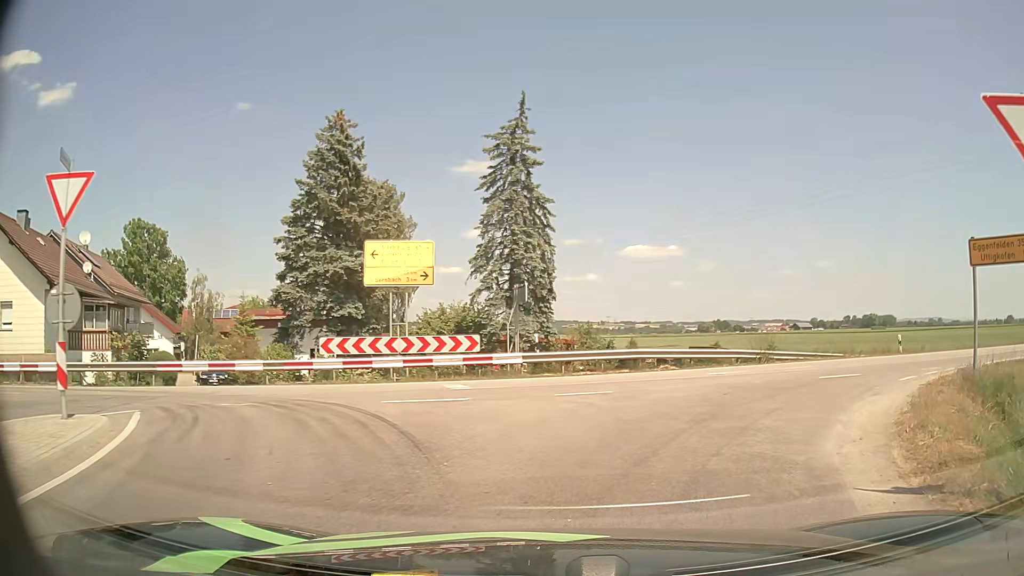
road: secondary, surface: asphalt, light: Day
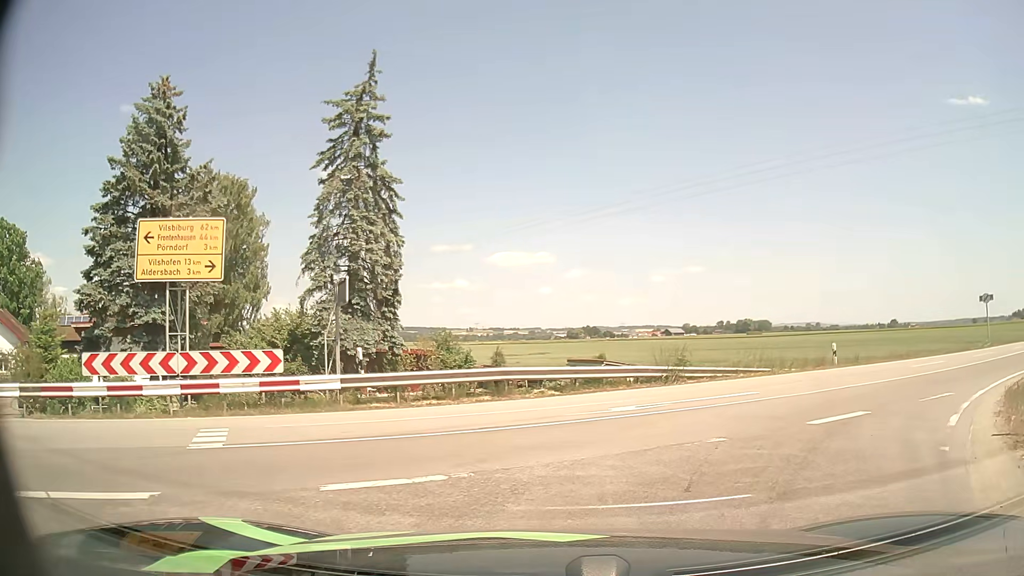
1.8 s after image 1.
(+0.5, +5.9) m; +11°
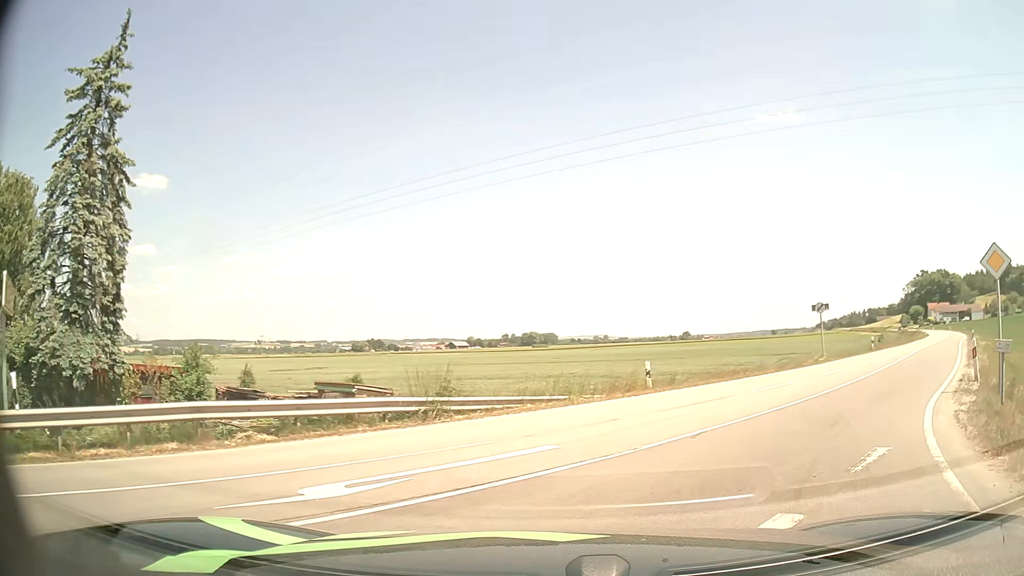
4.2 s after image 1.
(+0.9, +5.3) m; +18°
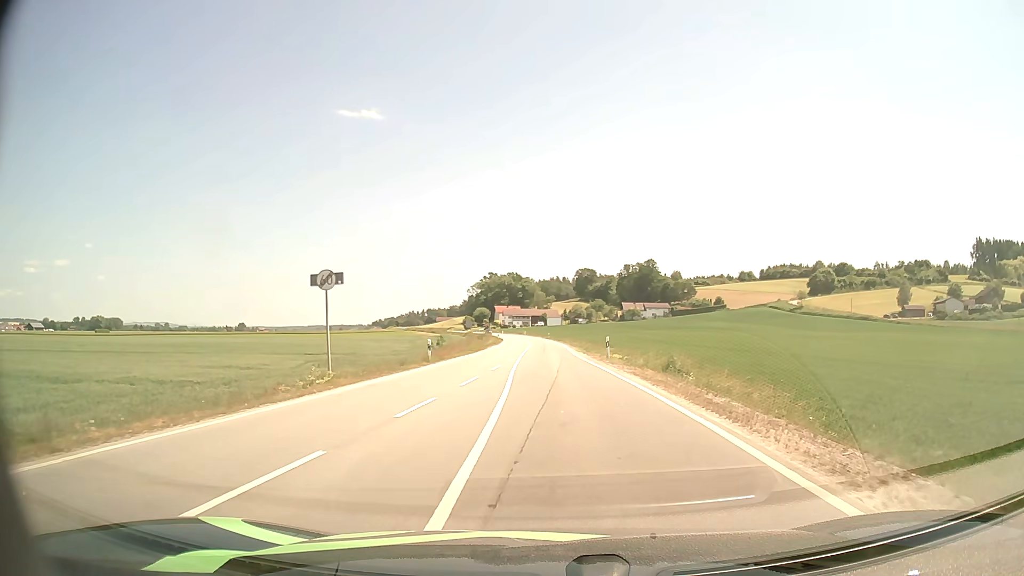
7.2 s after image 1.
(+7.8, +17.5) m; +37°
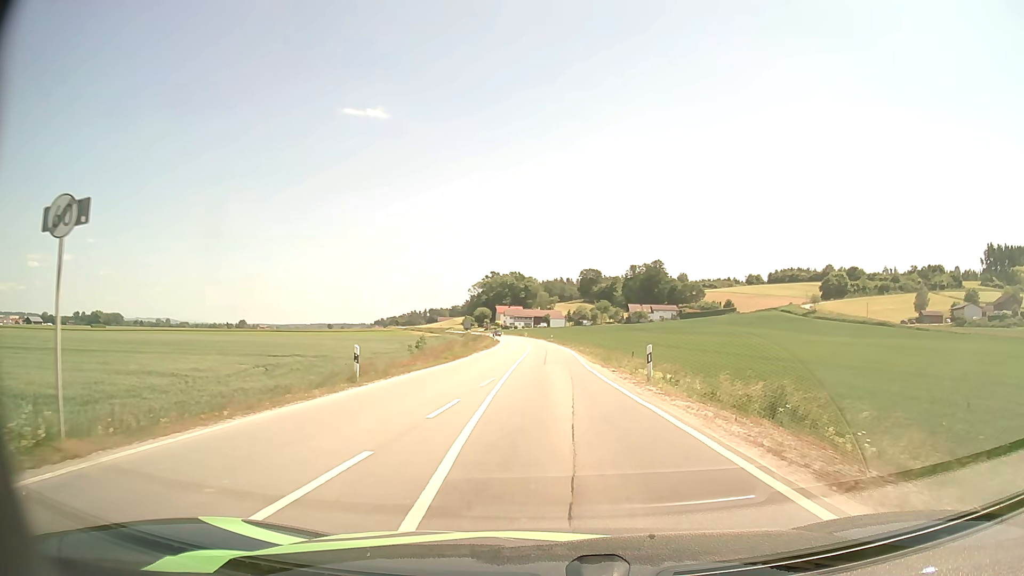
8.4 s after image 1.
(0.0, +12.3) m; -1°
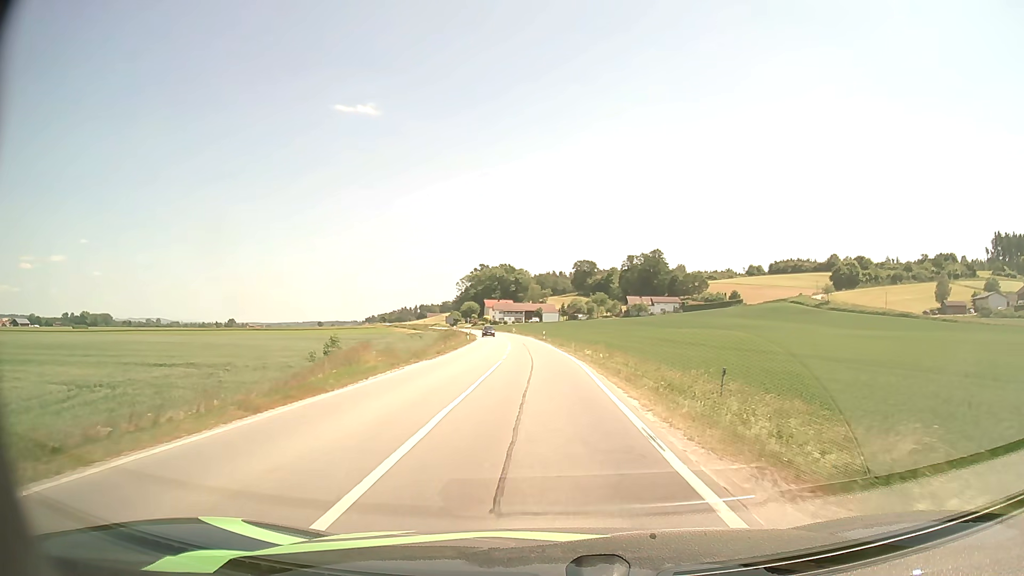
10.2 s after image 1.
(+0.3, +22.1) m; +1°
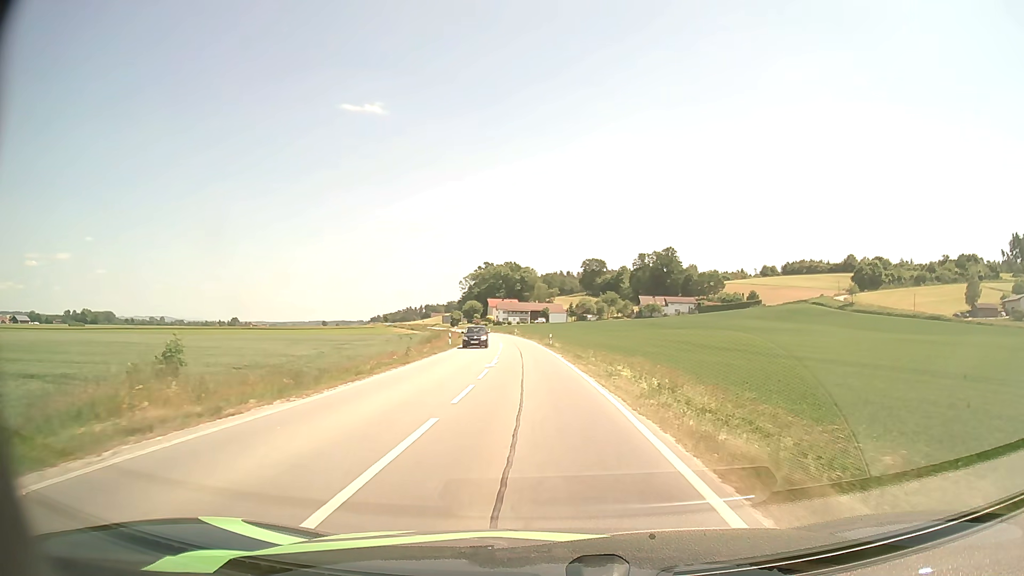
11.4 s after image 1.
(-0.1, +16.7) m; -1°
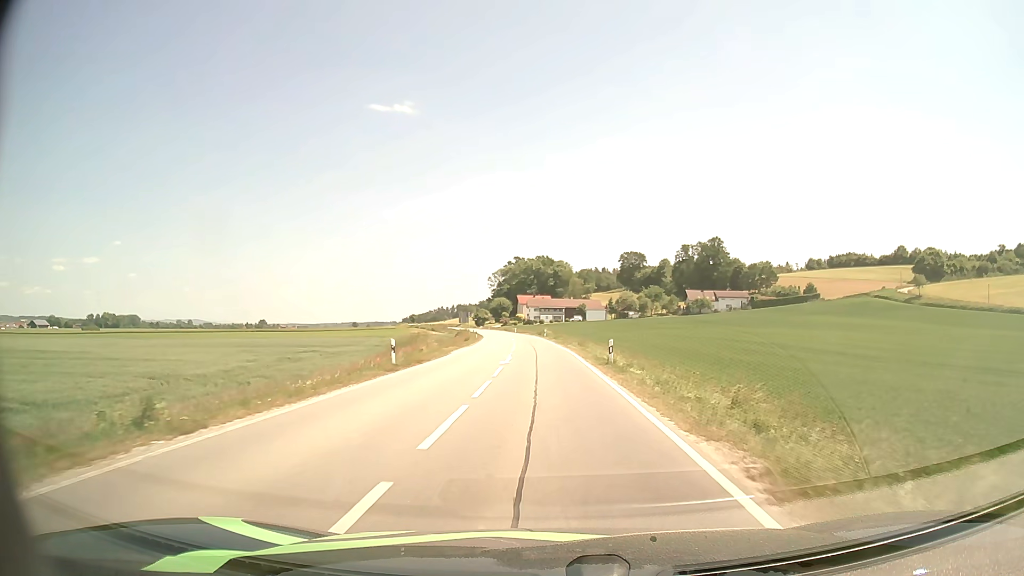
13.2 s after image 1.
(-0.7, +27.4) m; -3°
(0, +10) (0, +20) (0, +30) (-1, +40) (-1, +50) (-2, +60) (-2, +70) (-3, +80) (-4, +90) (-5, +100) m
